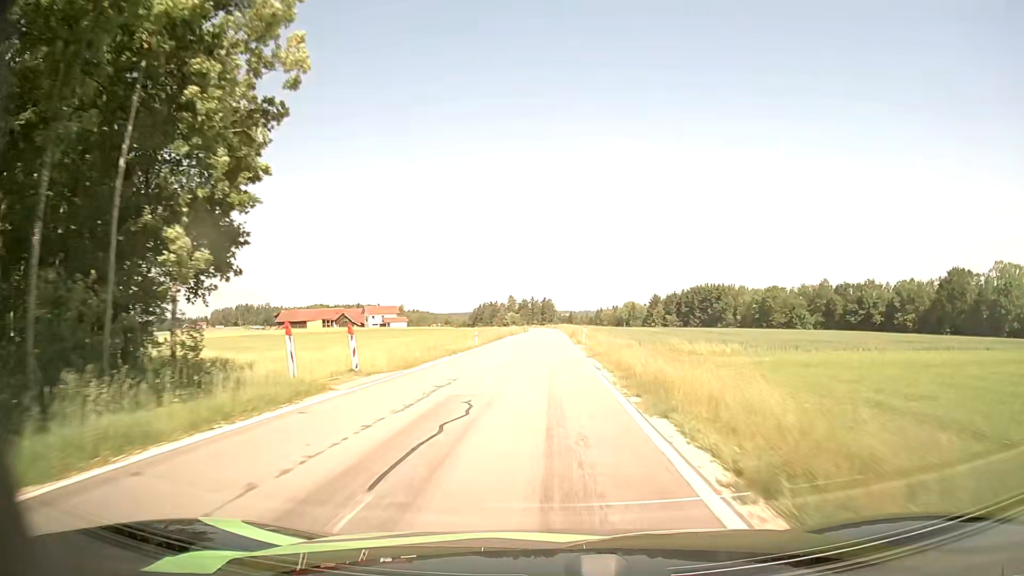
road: tertiary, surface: asphalt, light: Day
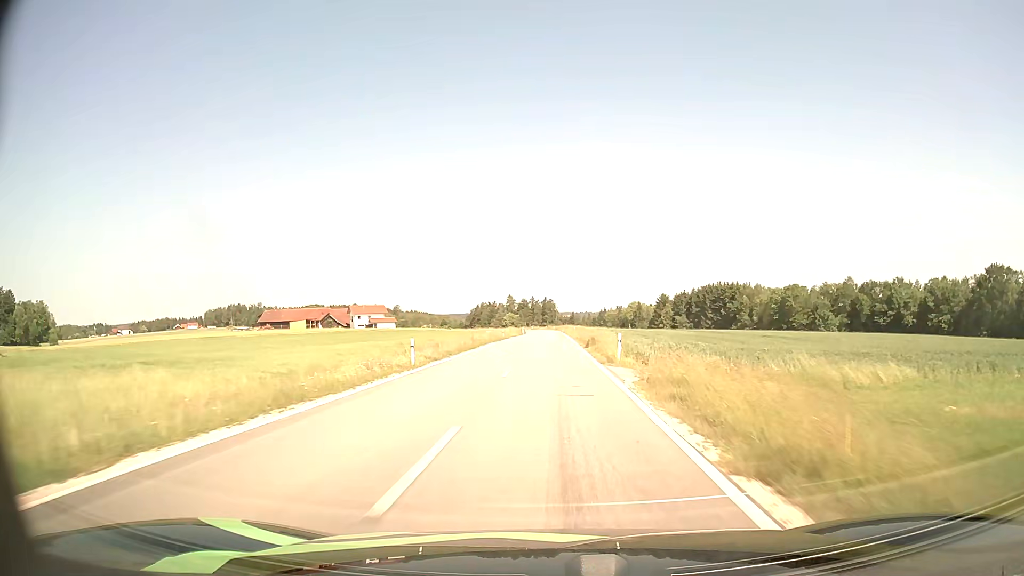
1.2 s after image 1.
(-0.1, +21.1) m; 0°
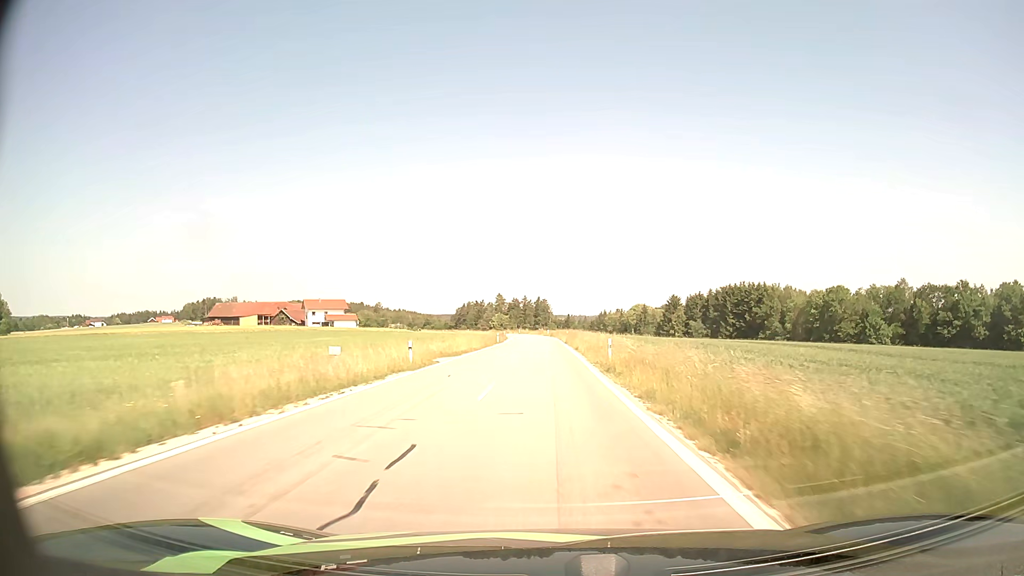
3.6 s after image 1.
(+0.2, +41.9) m; 0°
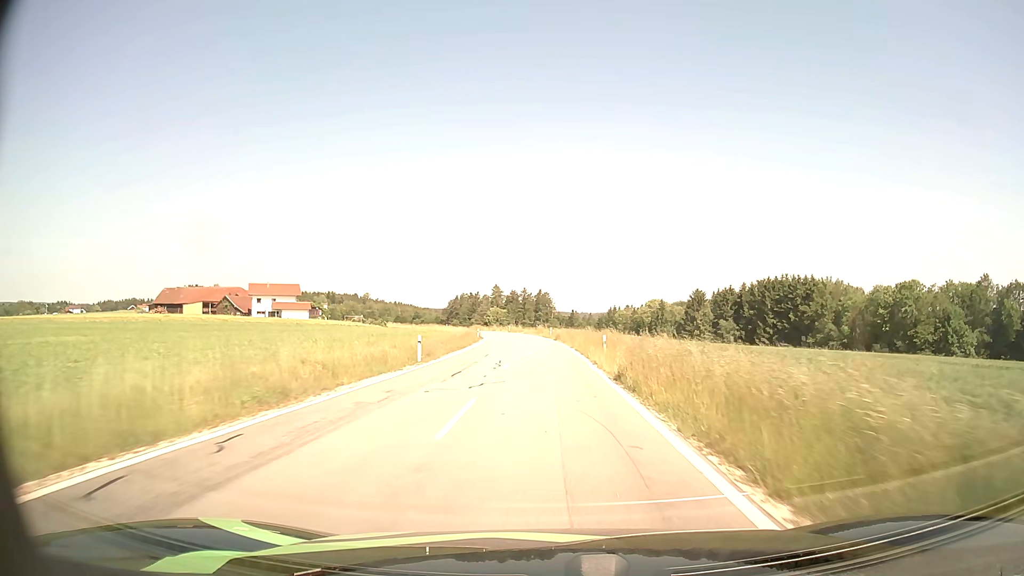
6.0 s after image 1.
(0.0, +41.4) m; 0°
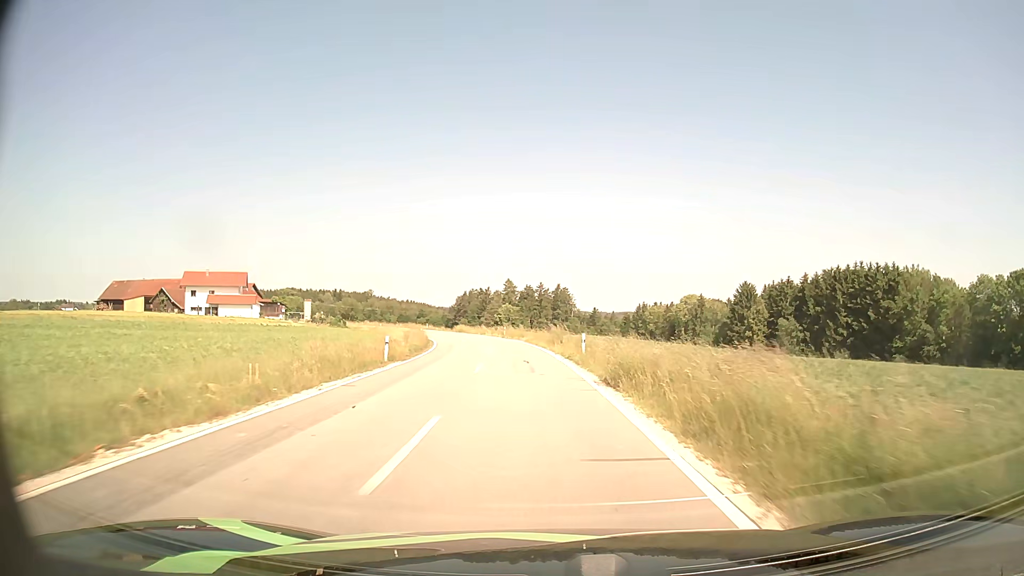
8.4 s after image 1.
(-0.2, +39.7) m; -1°
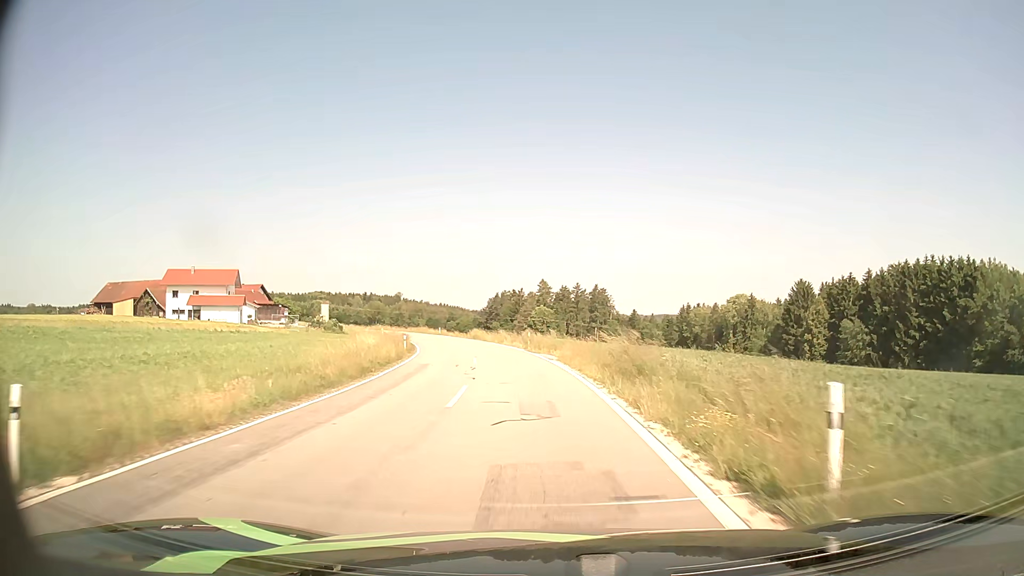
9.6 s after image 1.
(-0.5, +18.6) m; -3°
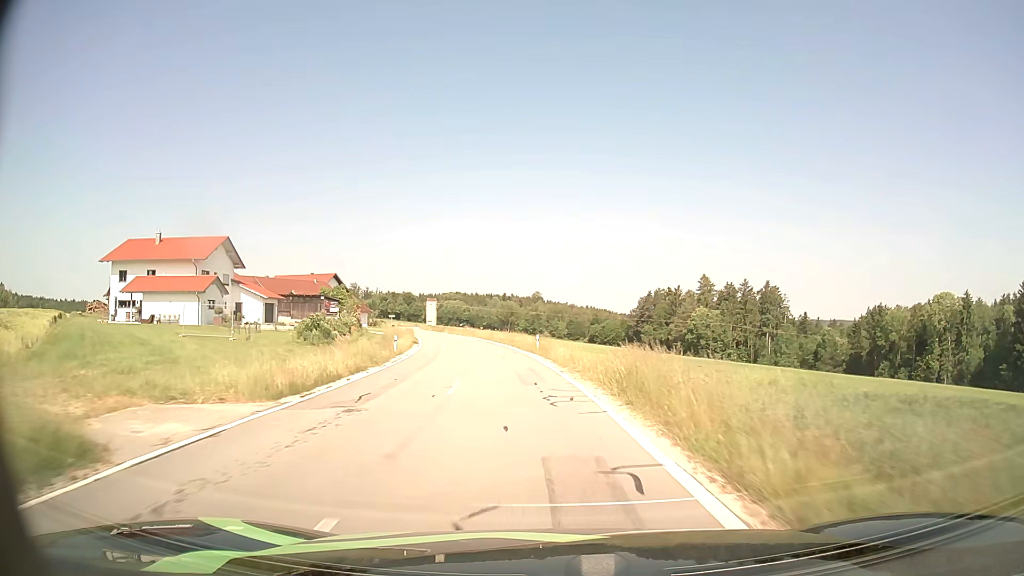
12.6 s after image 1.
(-4.9, +48.2) m; -12°
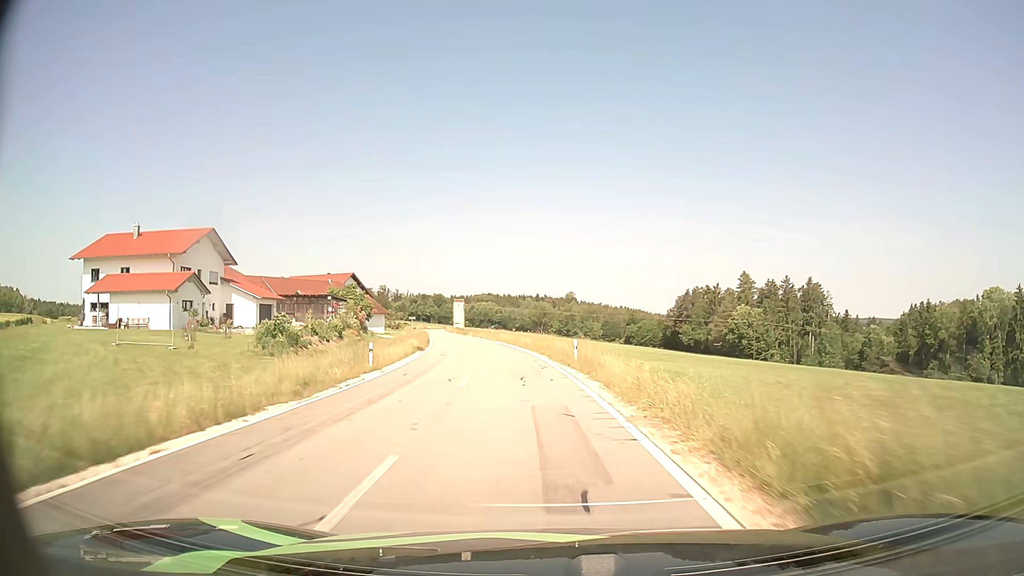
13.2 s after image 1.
(-0.3, +10.3) m; -3°
(0, +10) (-1, +20) (-2, +30) (-3, +40) (-5, +50) (-7, +60) (-9, +69) (-11, +79) (-13, +89) (-15, +99) m
